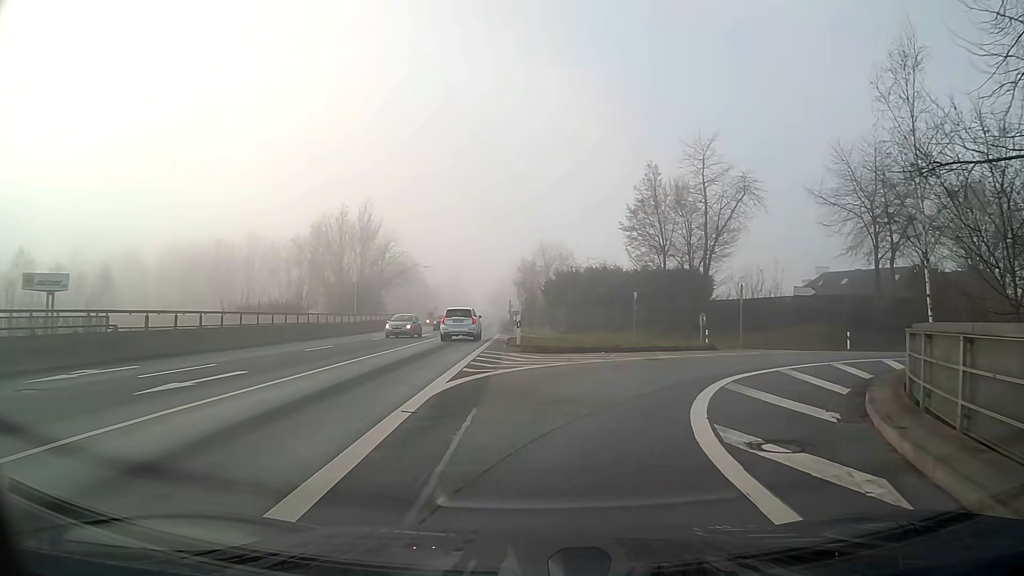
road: primary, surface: asphalt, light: Day
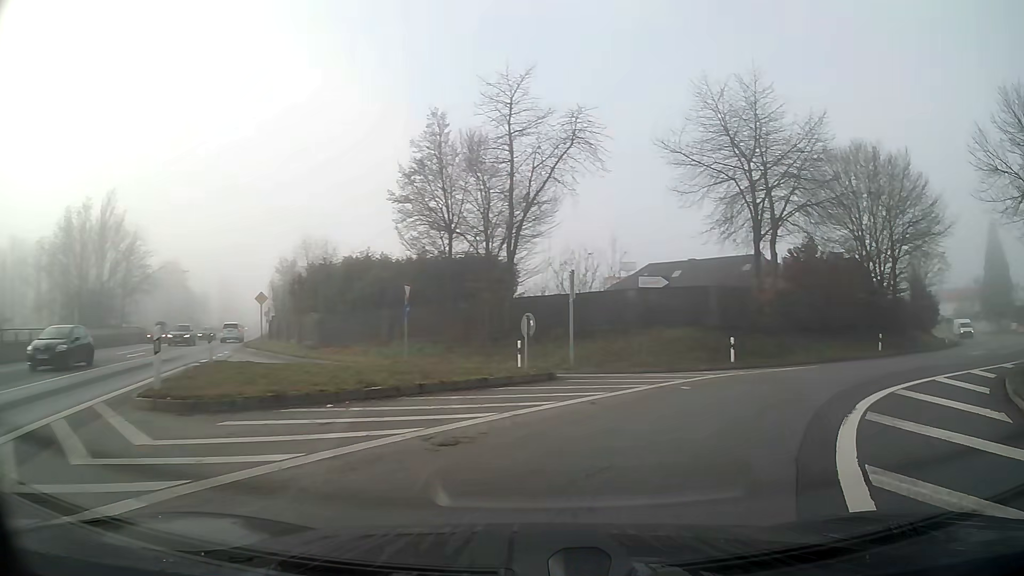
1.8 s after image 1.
(+2.1, +13.2) m; +22°
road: primary_link
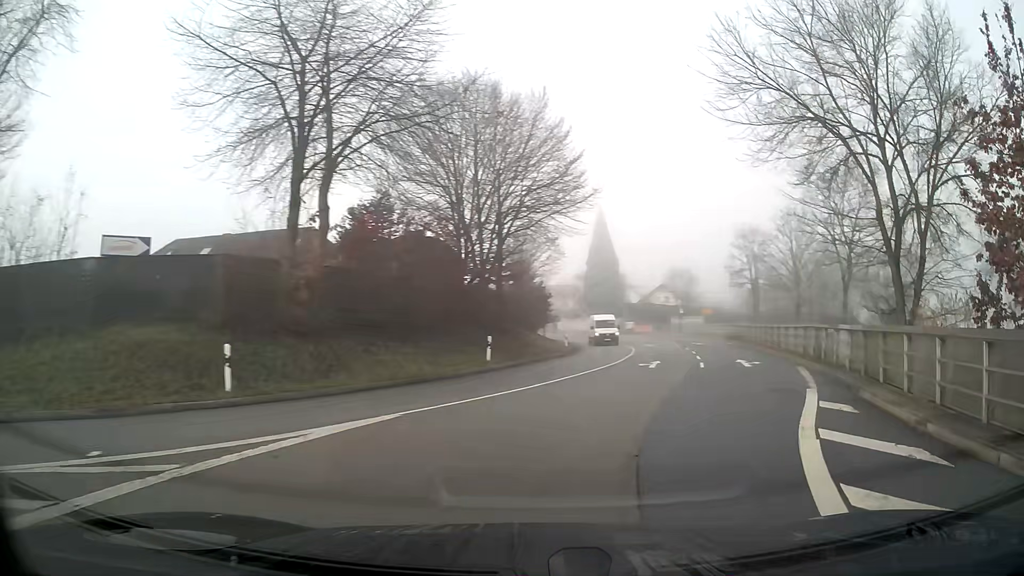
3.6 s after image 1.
(+4.2, +12.6) m; +36°
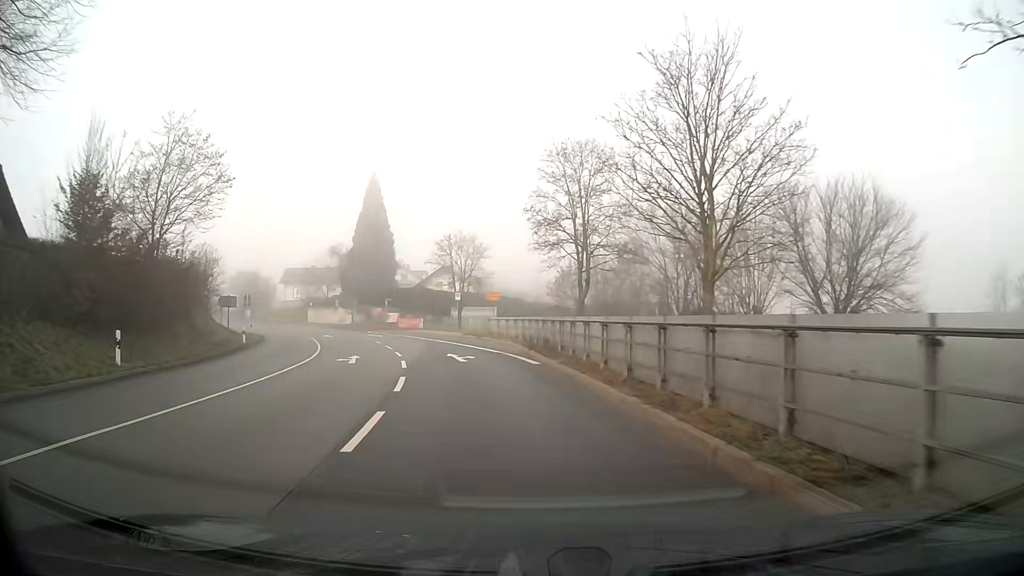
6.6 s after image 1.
(+6.0, +28.1) m; +11°
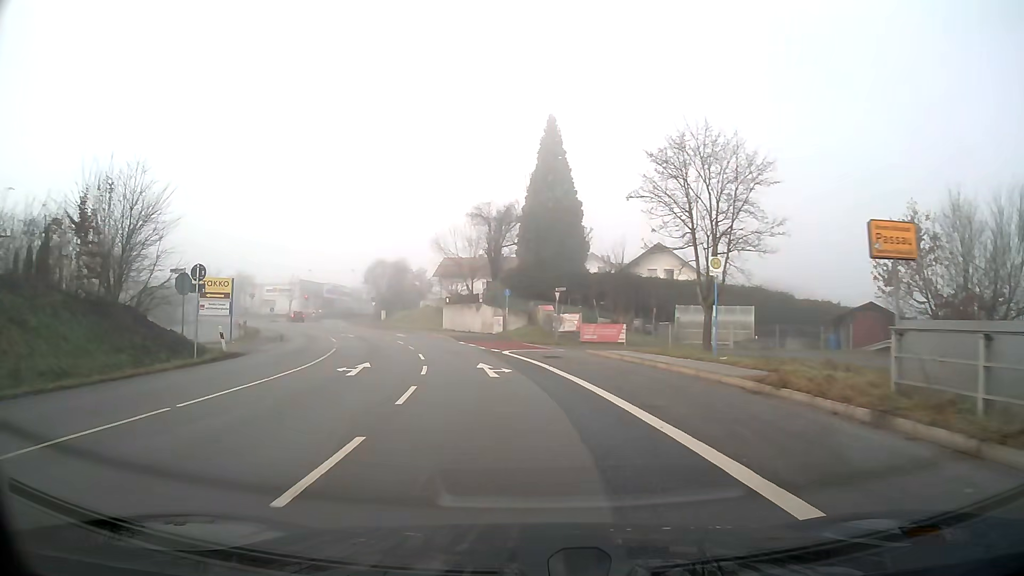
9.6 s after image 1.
(-4.7, +32.5) m; -17°
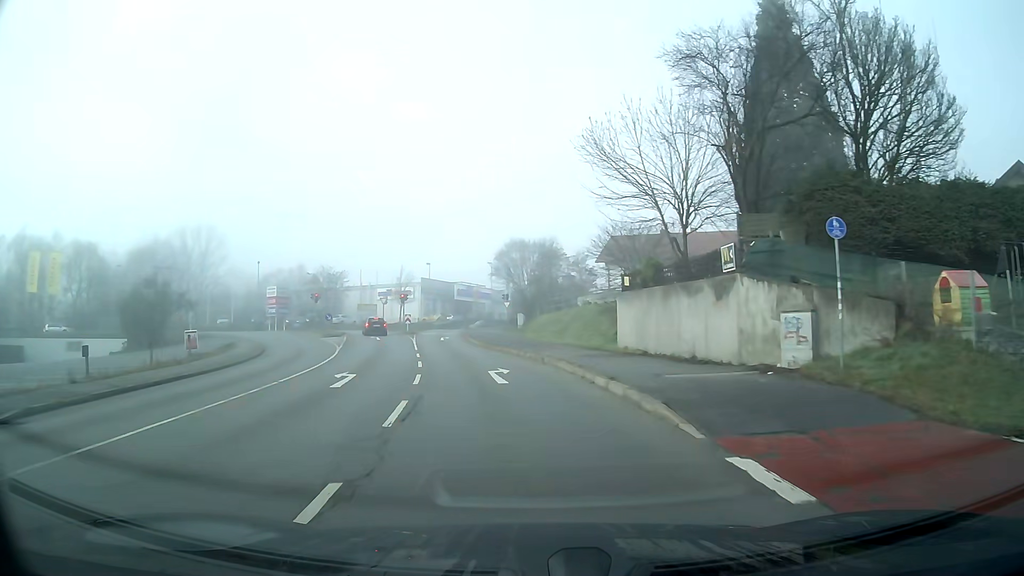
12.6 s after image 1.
(-4.1, +32.0) m; -14°
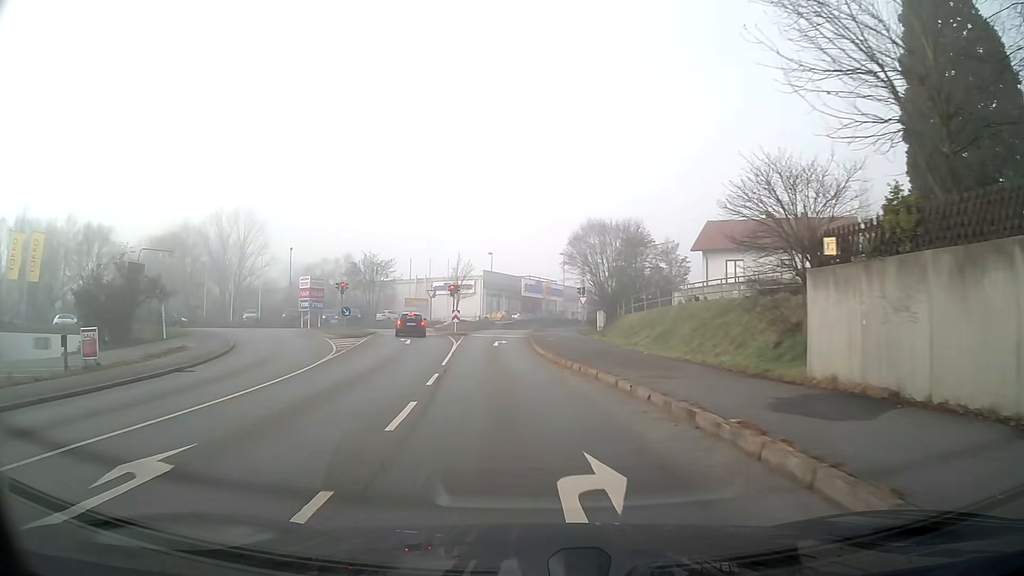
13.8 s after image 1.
(-0.6, +12.5) m; -5°
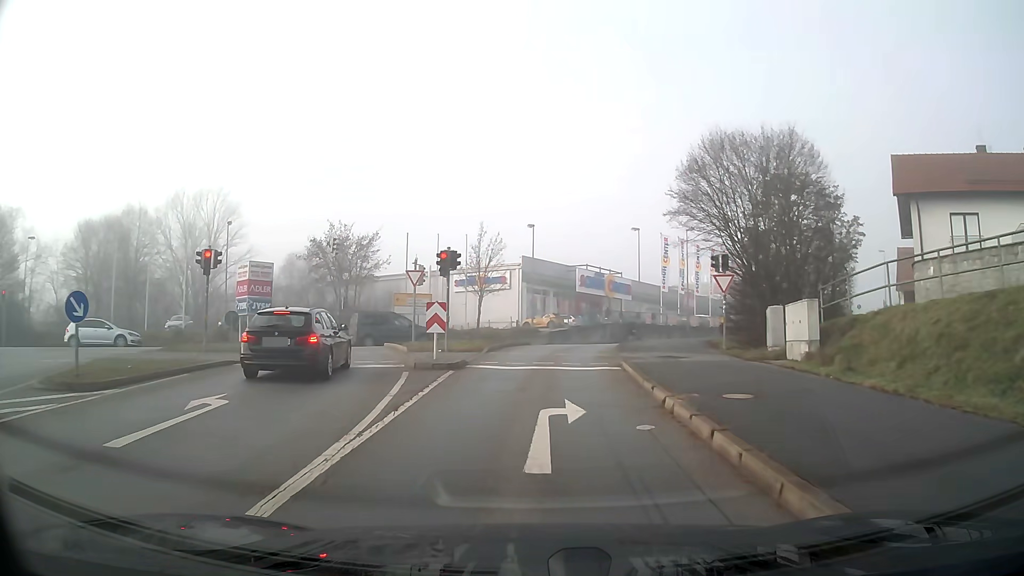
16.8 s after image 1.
(-1.1, +26.6) m; -3°
(0, +10) (+1, +20) (+2, +30) (+6, +39) (+13, +46) (+20, +53) (+26, +61) (+32, +69) (+38, +77) (+43, +86) m
